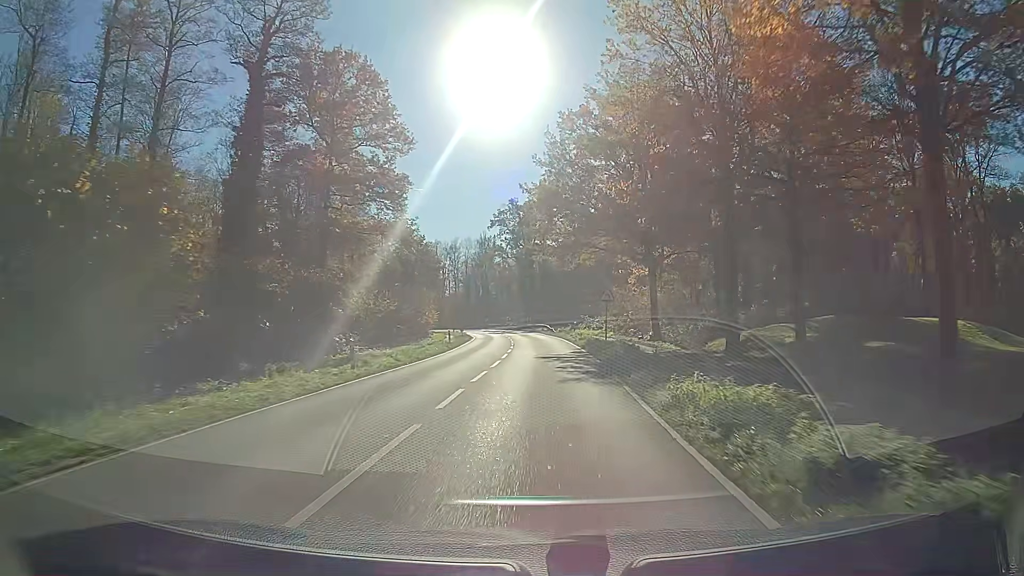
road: secondary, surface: asphalt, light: Day
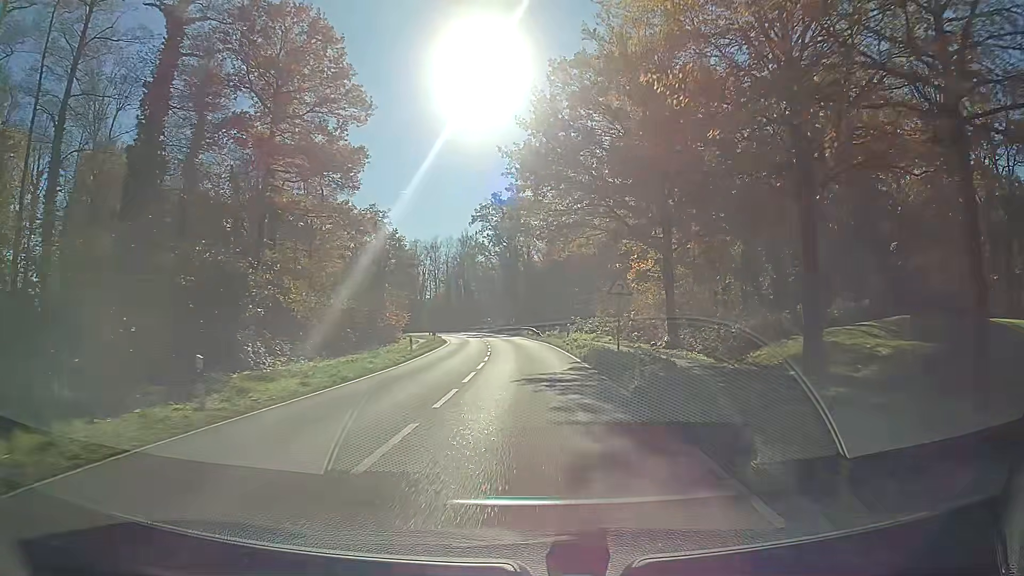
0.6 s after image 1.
(0.0, +8.8) m; +1°
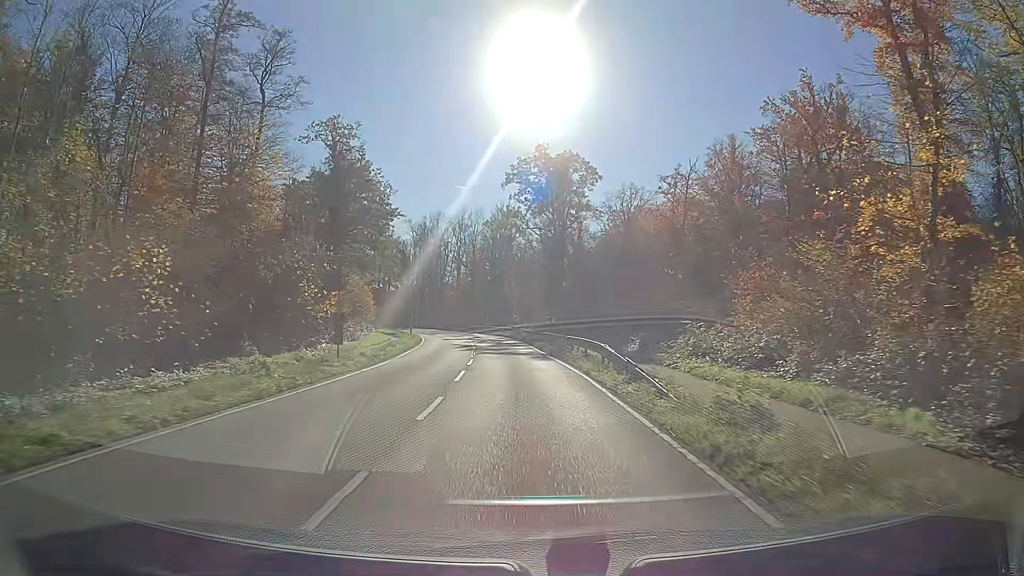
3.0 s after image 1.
(-0.7, +34.6) m; -3°
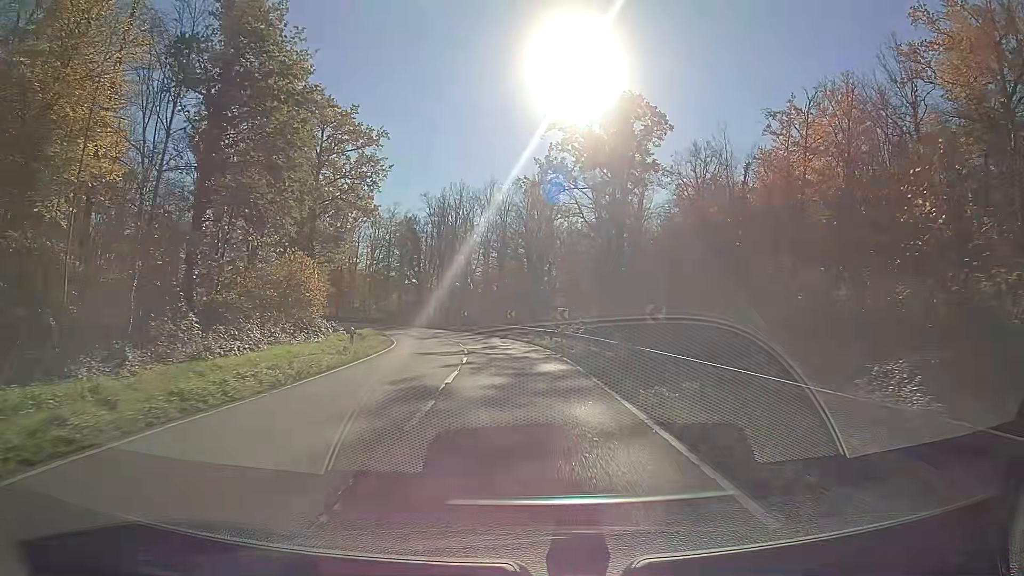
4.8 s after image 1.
(-0.7, +25.7) m; -3°
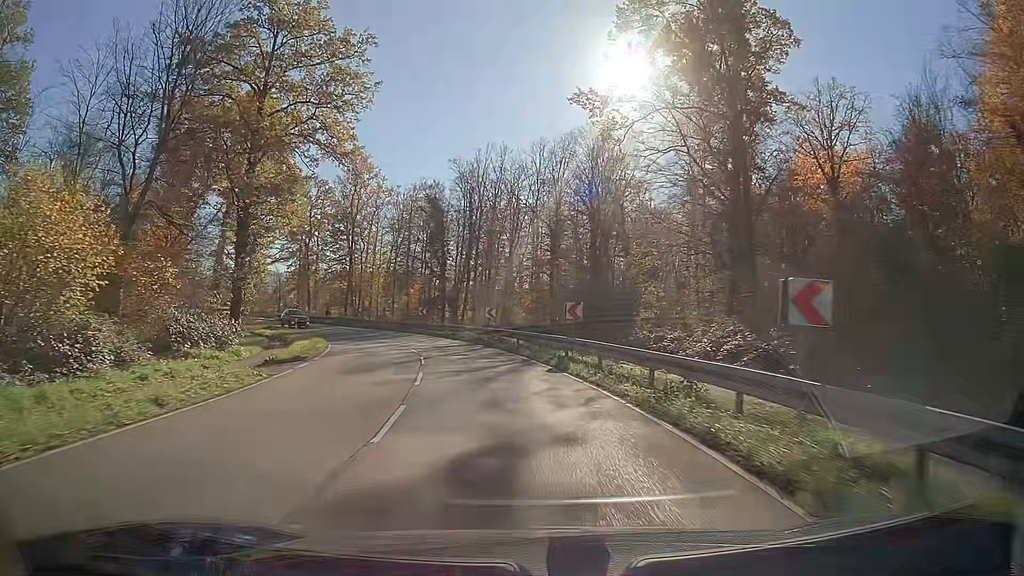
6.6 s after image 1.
(-1.0, +25.0) m; -6°
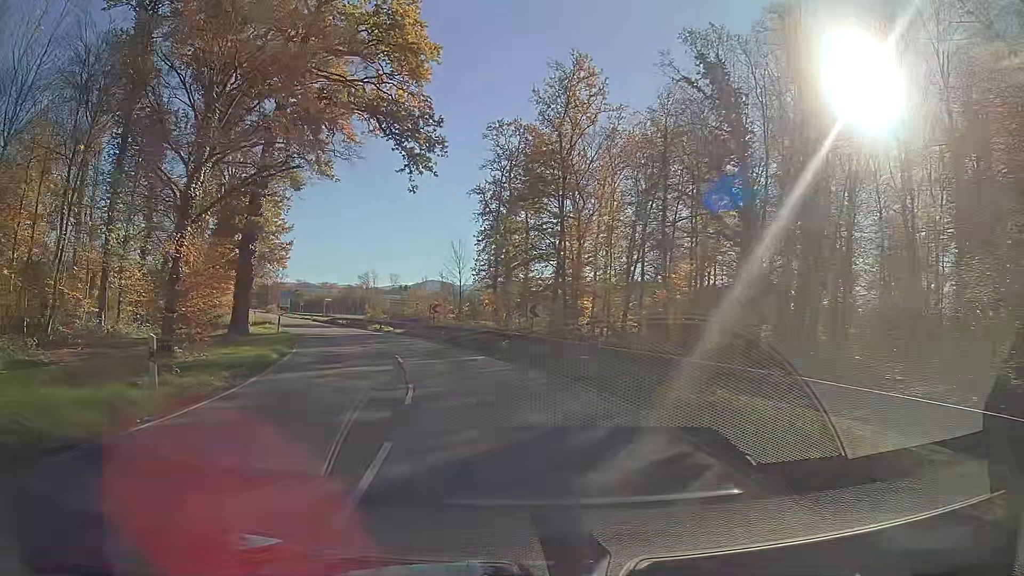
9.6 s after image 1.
(-7.1, +39.0) m; -22°
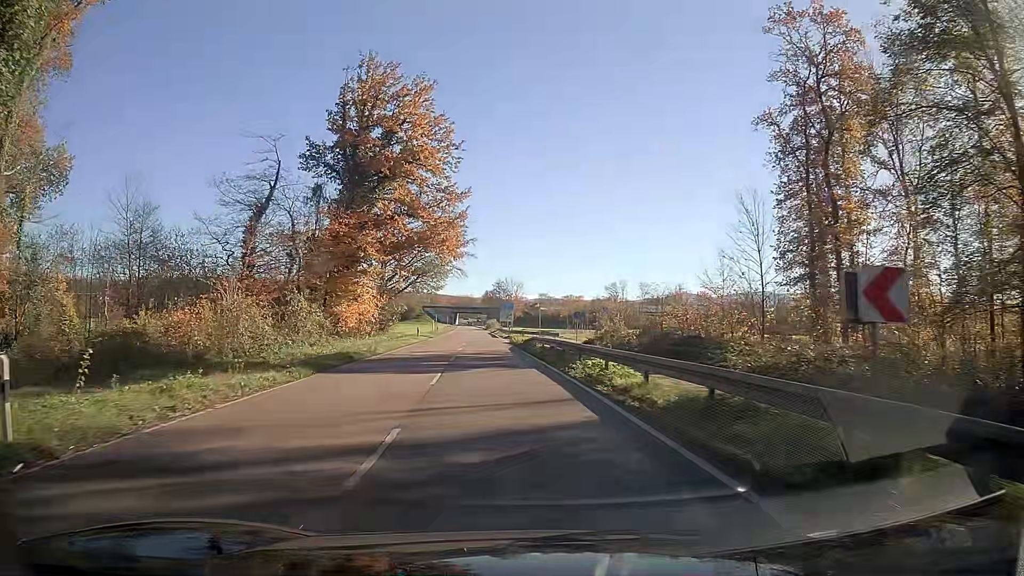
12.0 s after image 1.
(-5.7, +31.5) m; -20°
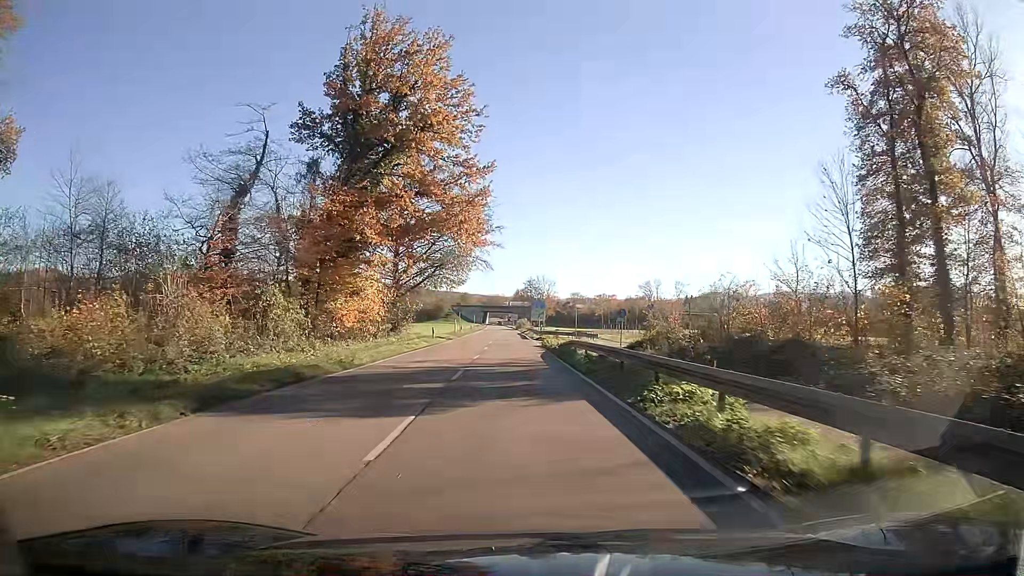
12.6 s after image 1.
(-0.2, +8.2) m; -2°
